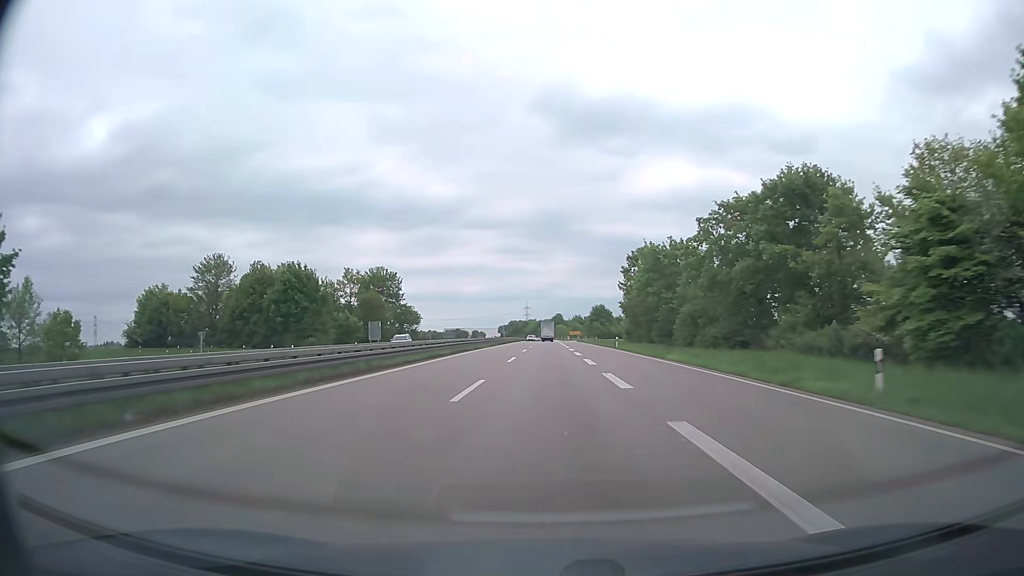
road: trunk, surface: asphalt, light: Day
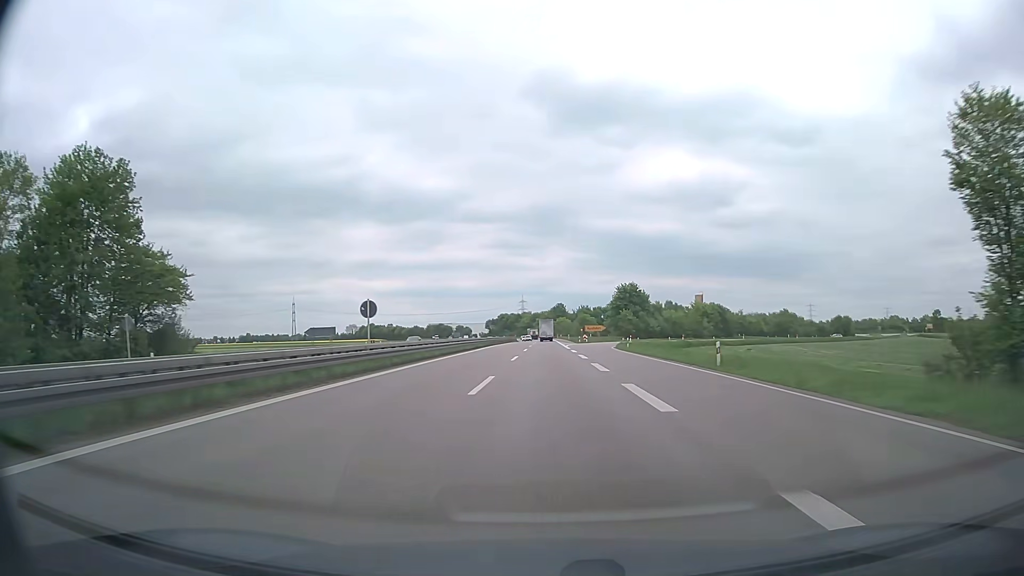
(+0.3, +88.3) m; 0°
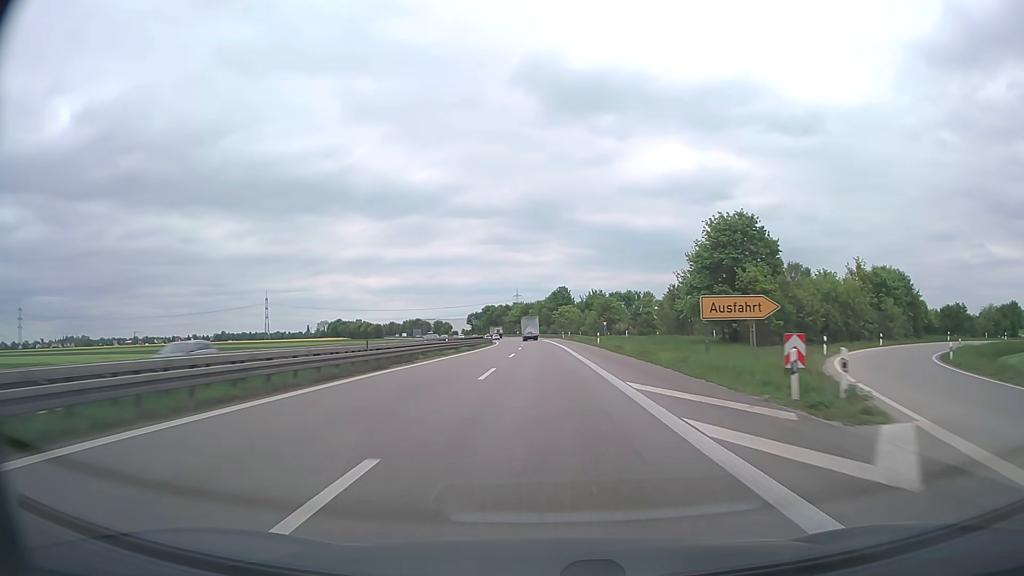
(+0.4, +85.3) m; 0°
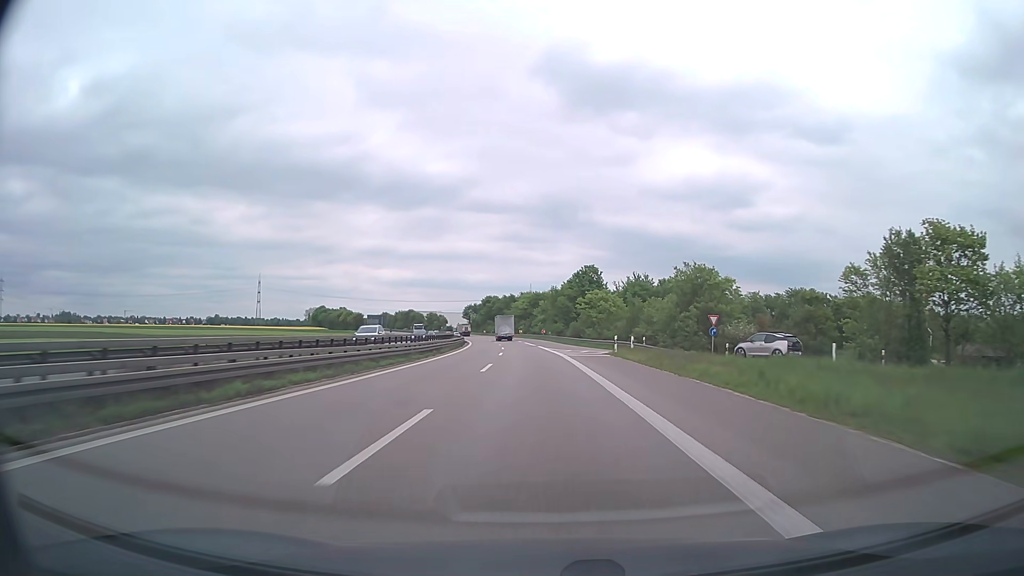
(-0.3, +67.3) m; -1°
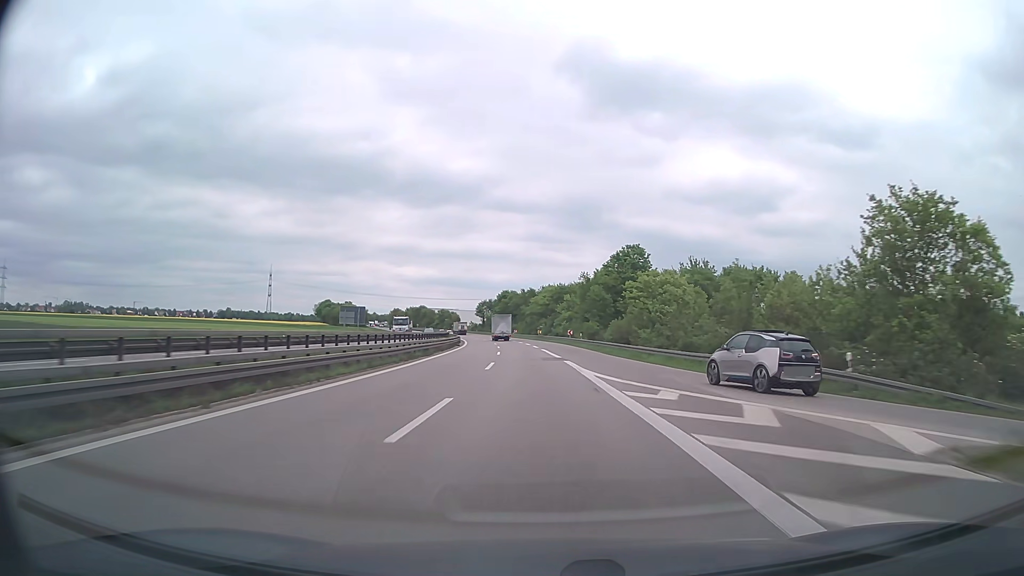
(-0.5, +33.7) m; -2°
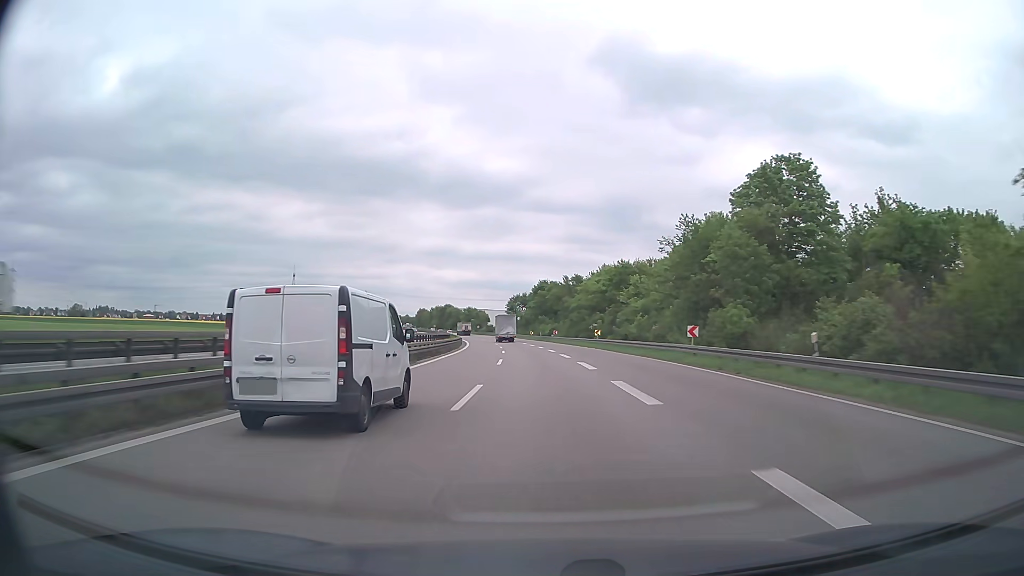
(-1.8, +50.8) m; -4°
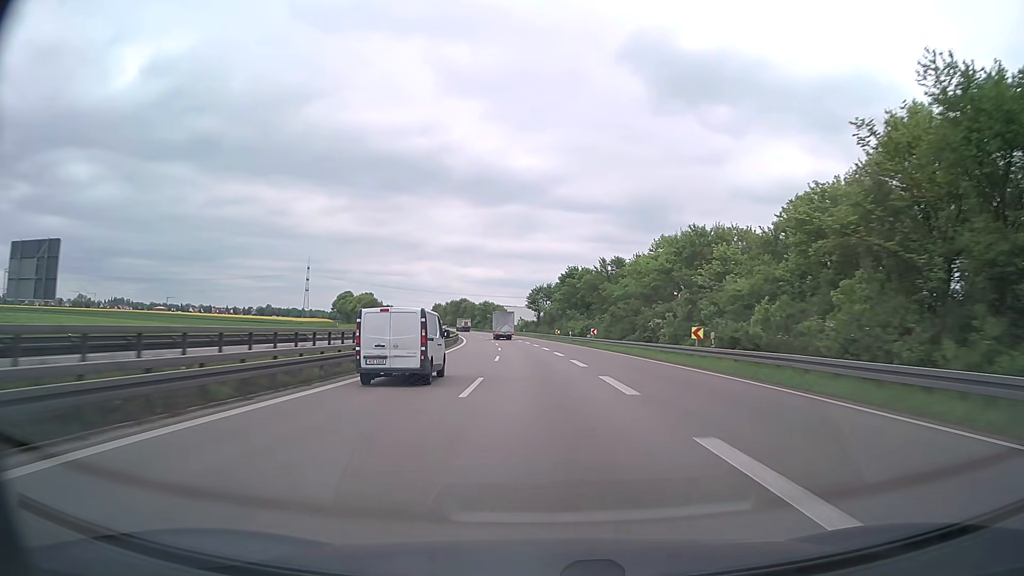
(-0.5, +33.9) m; -2°
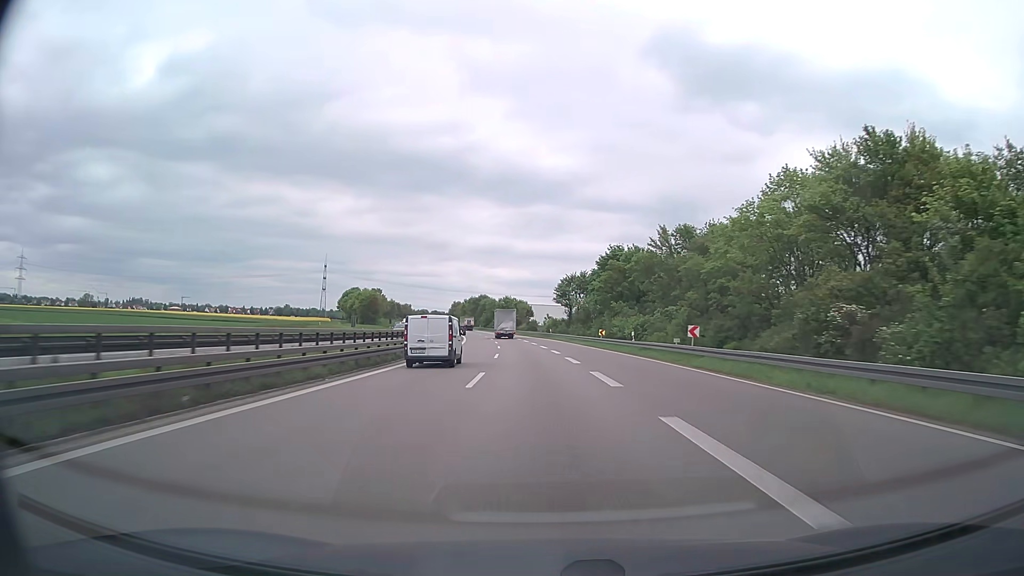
(-0.7, +33.8) m; -2°
(0, +10) (0, +20) (-1, +30) (-1, +40) (-1, +50) (-2, +60) (-3, +70) (-4, +80) (-5, +90) (-6, +100) m
